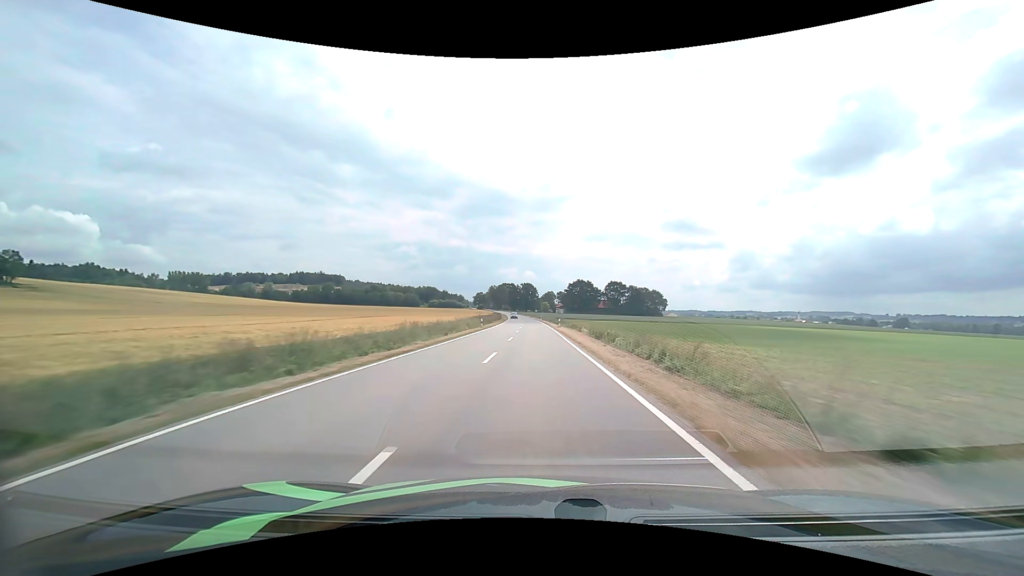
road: tertiary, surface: asphalt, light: Day
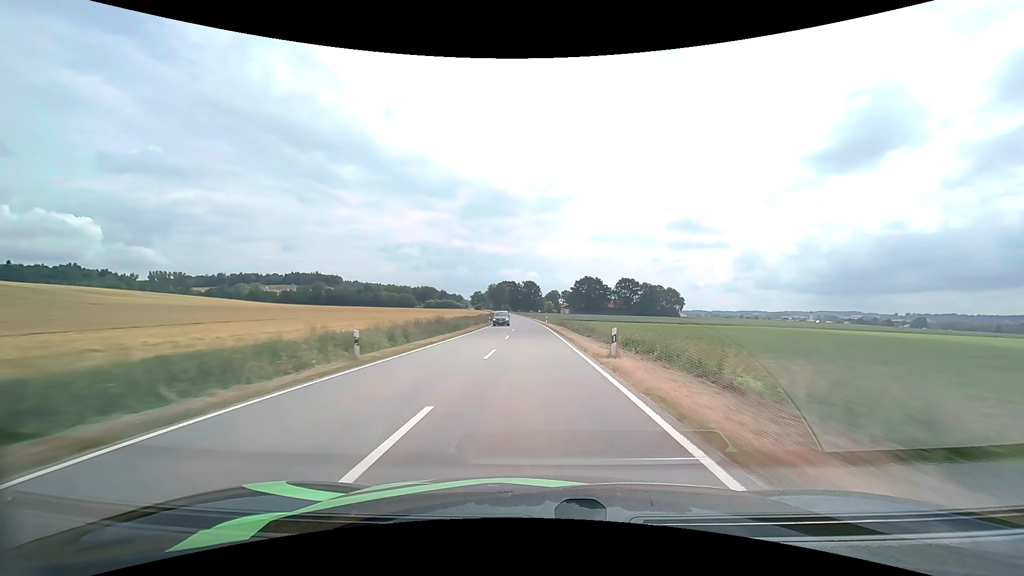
(-0.1, +34.2) m; 0°
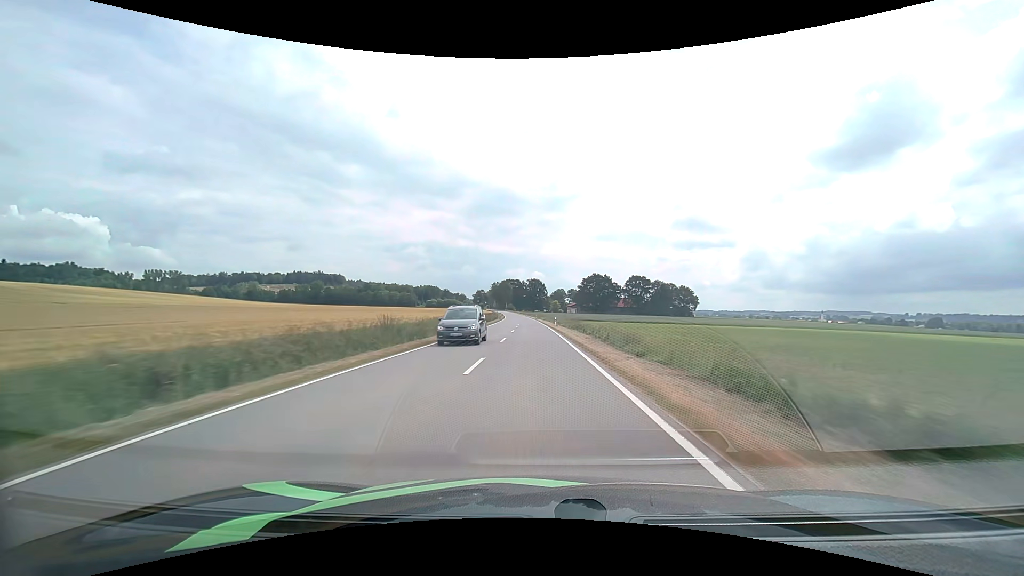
(-0.1, +17.1) m; -1°
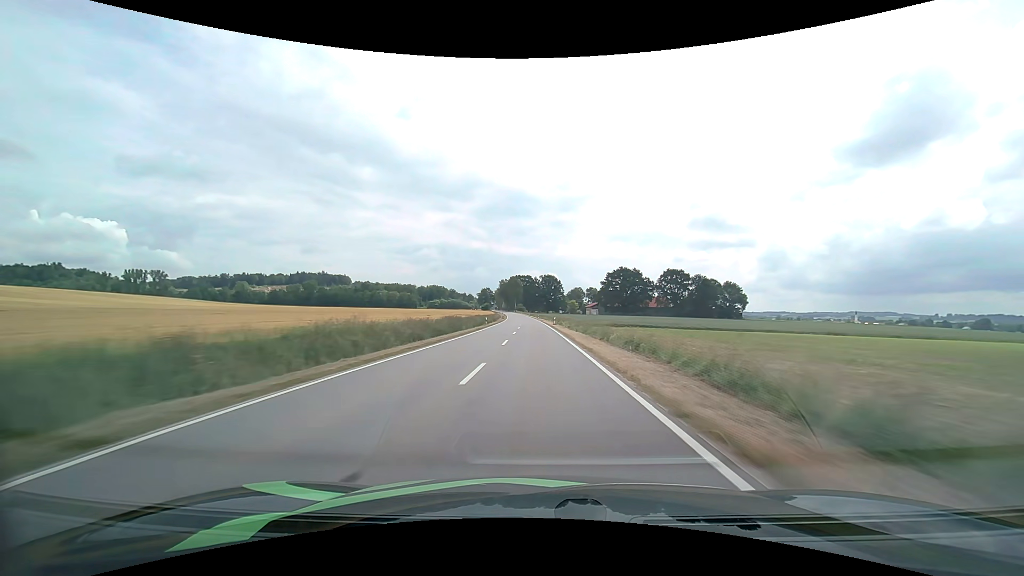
(-0.8, +51.4) m; -2°
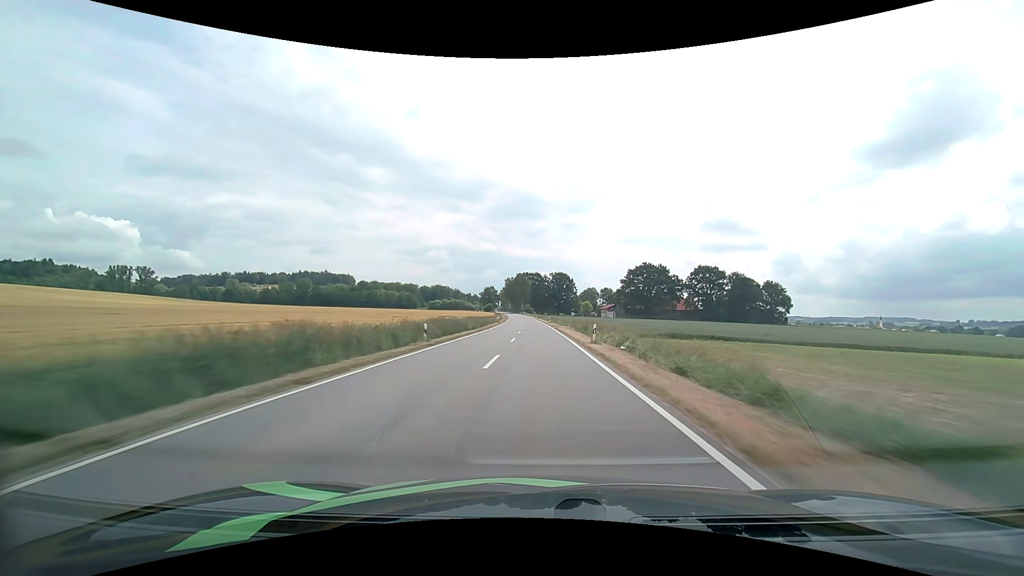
(-0.3, +34.1) m; -1°
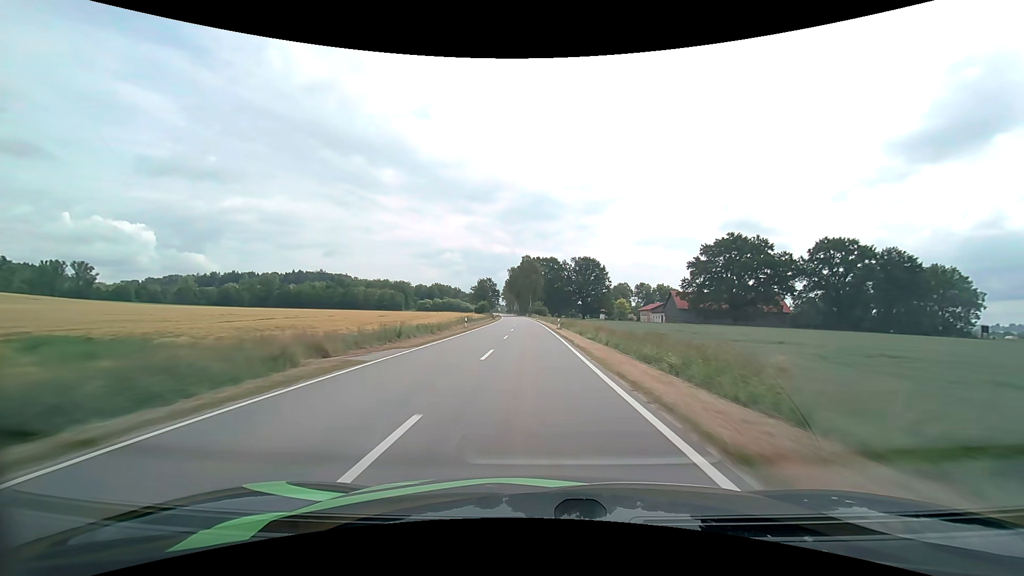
(-0.8, +84.9) m; -2°
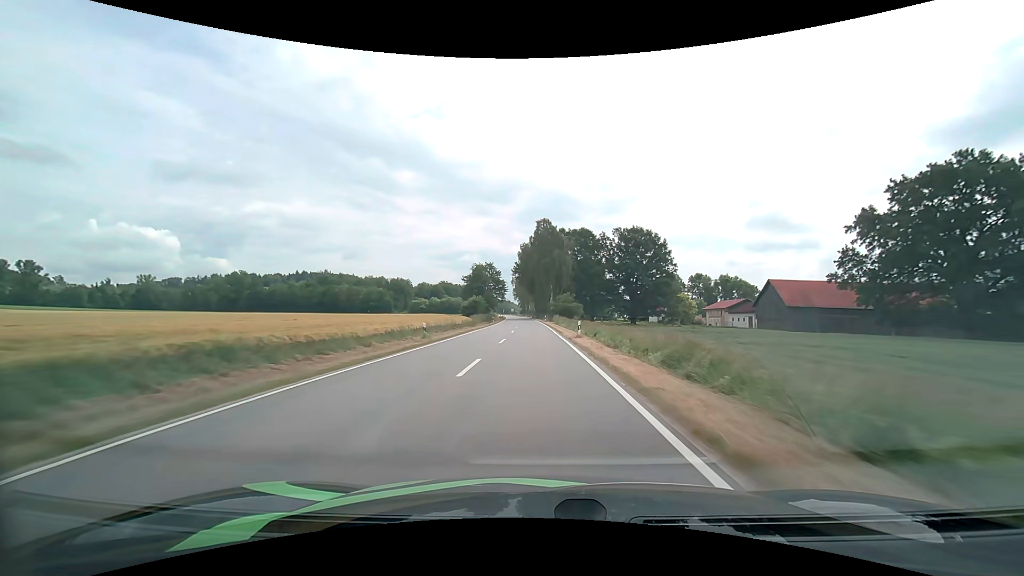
(-1.2, +66.4) m; -2°
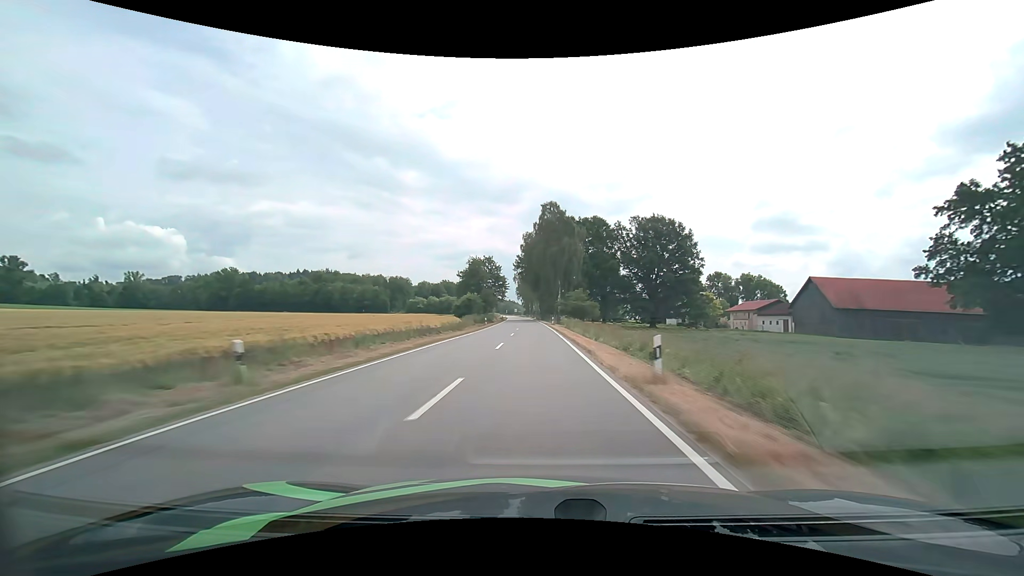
(-0.1, +16.2) m; -1°
(0, +10) (0, +20) (0, +30) (0, +40) (0, +50) (-1, +60) (-1, +70) (-1, +80) (-2, +90) (-2, +100) m
